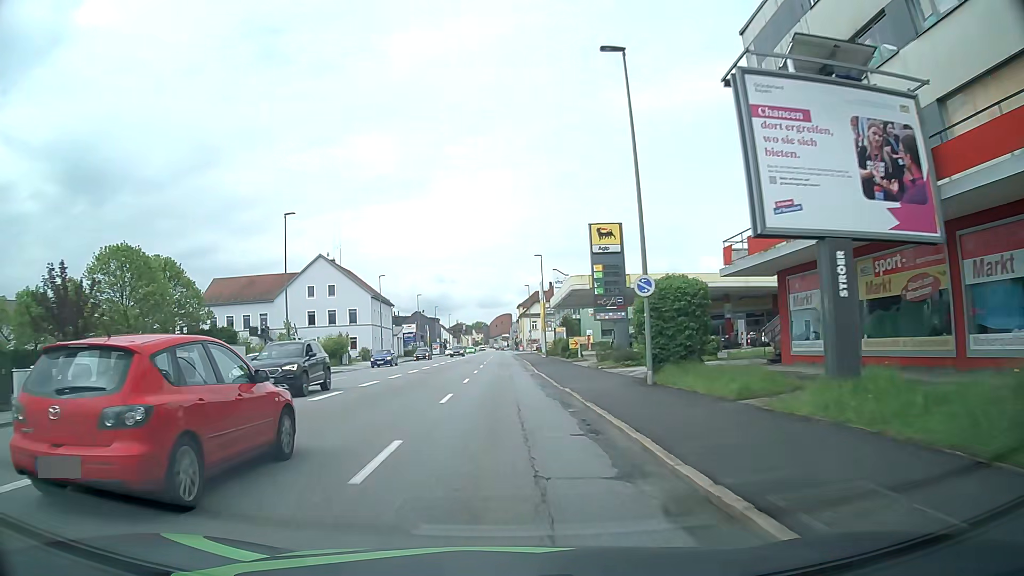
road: tertiary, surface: asphalt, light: Day
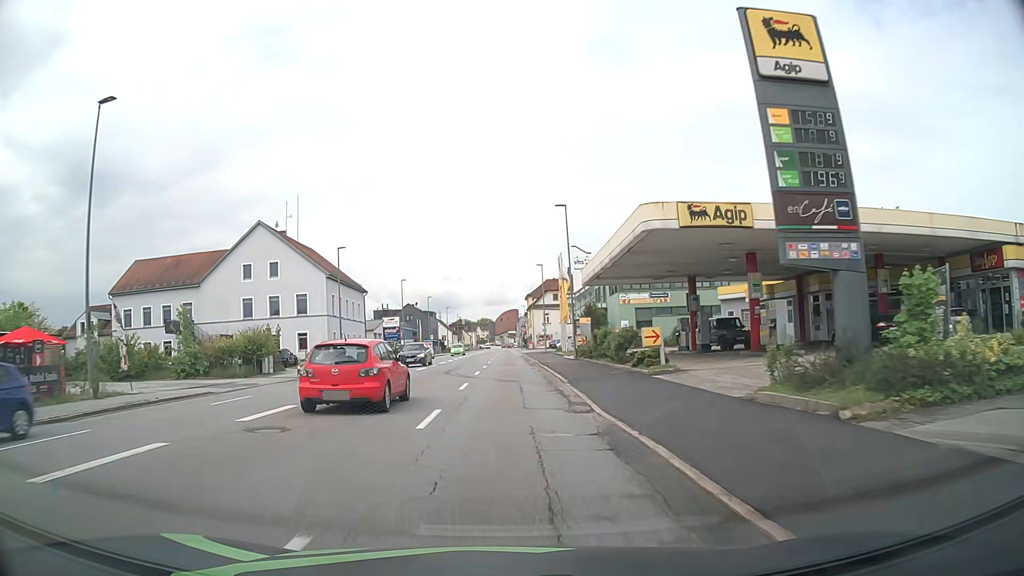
(-0.1, +23.3) m; 0°
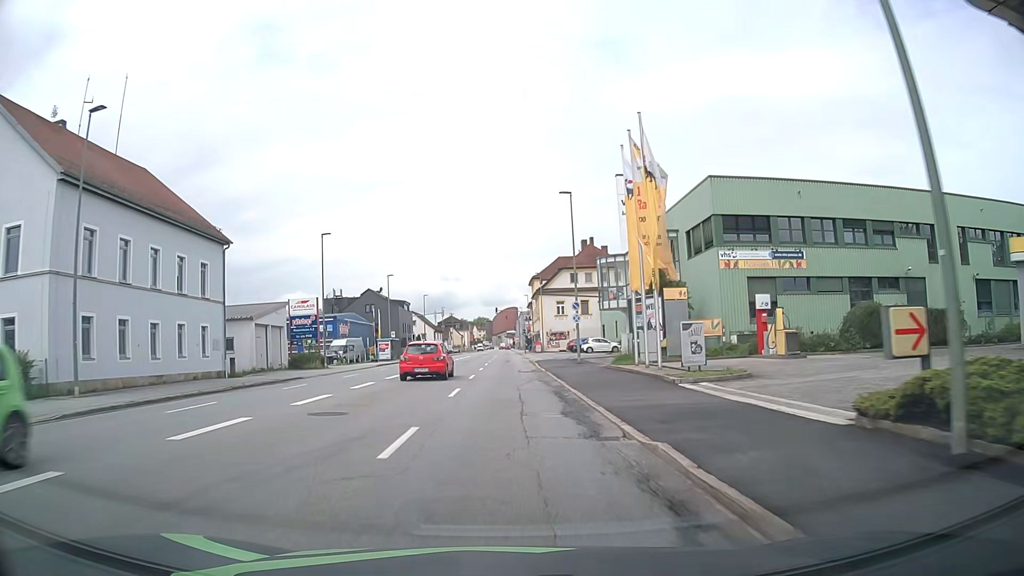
(0.0, +38.8) m; 0°
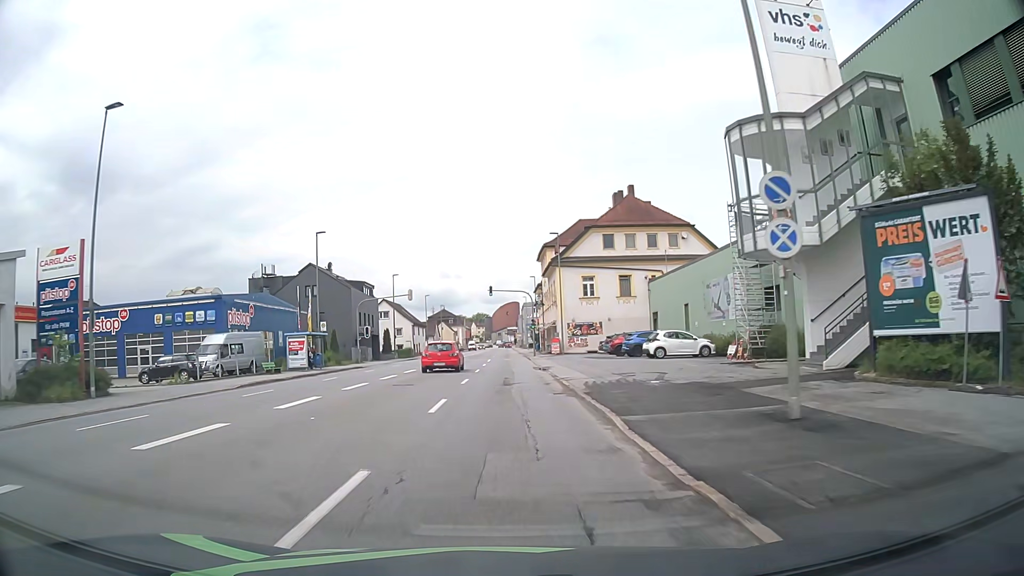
(-0.1, +31.1) m; 0°
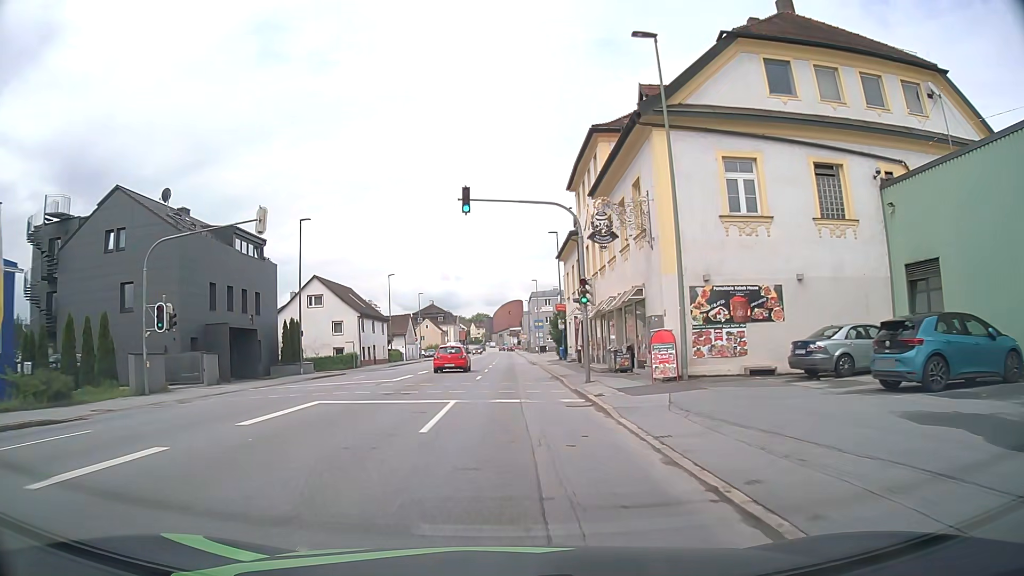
(-0.5, +38.9) m; -1°
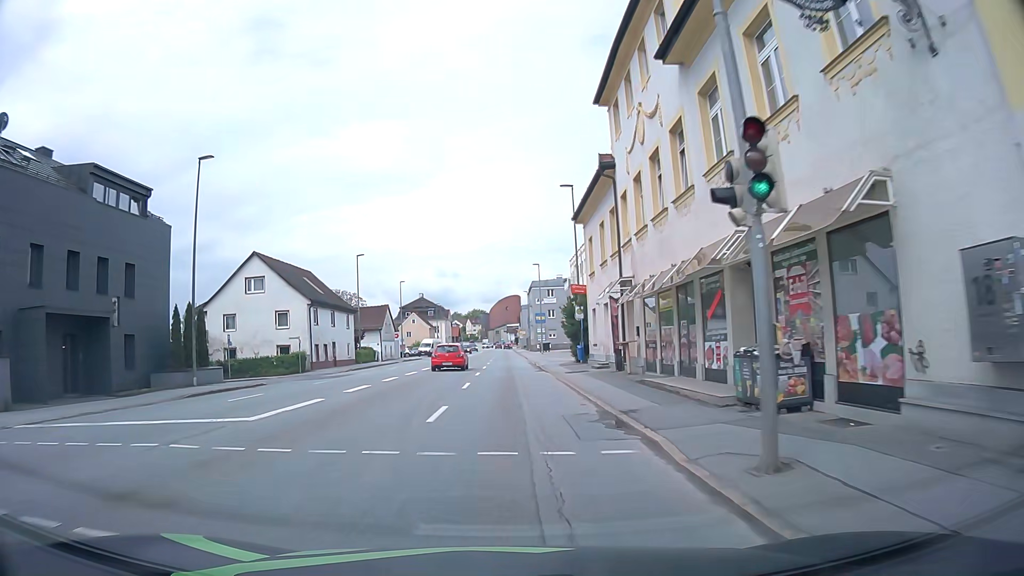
(+0.1, +15.6) m; 0°
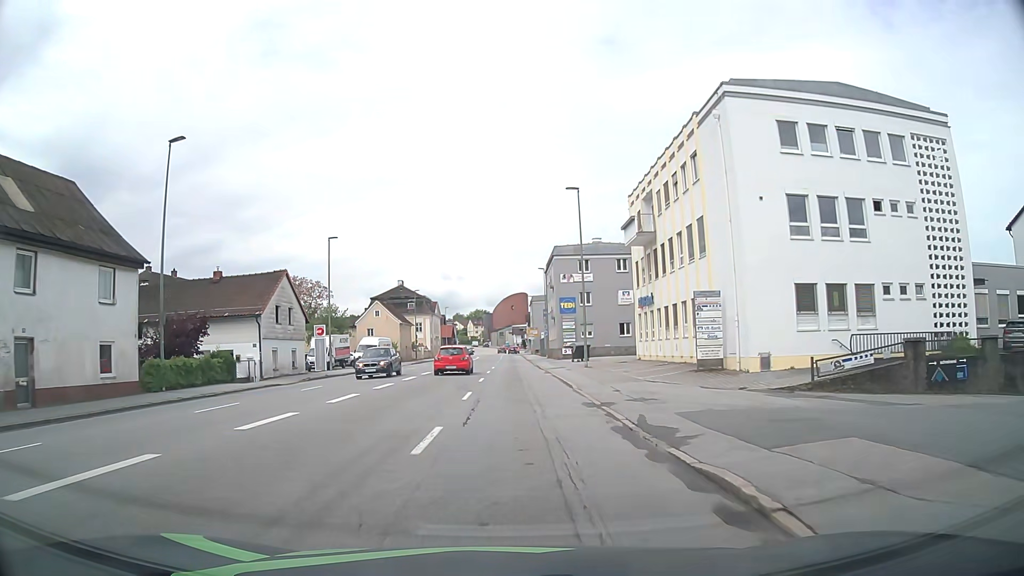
(-0.3, +39.1) m; -1°
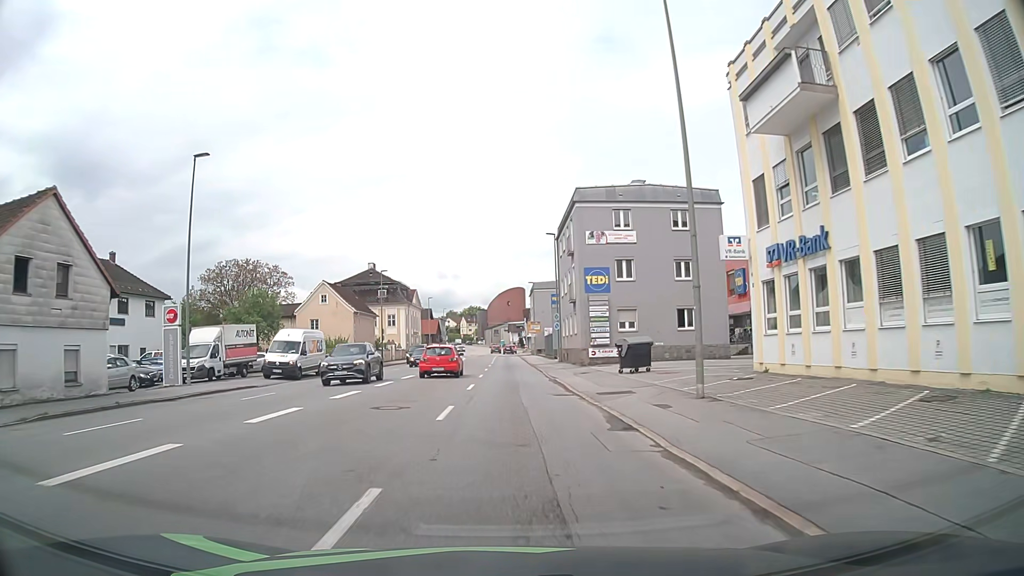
(+0.1, +23.4) m; 0°
(0, +10) (0, +20) (0, +30) (0, +40) (0, +50) (0, +60) (0, +70) (0, +80) (0, +90) (0, +100) m
